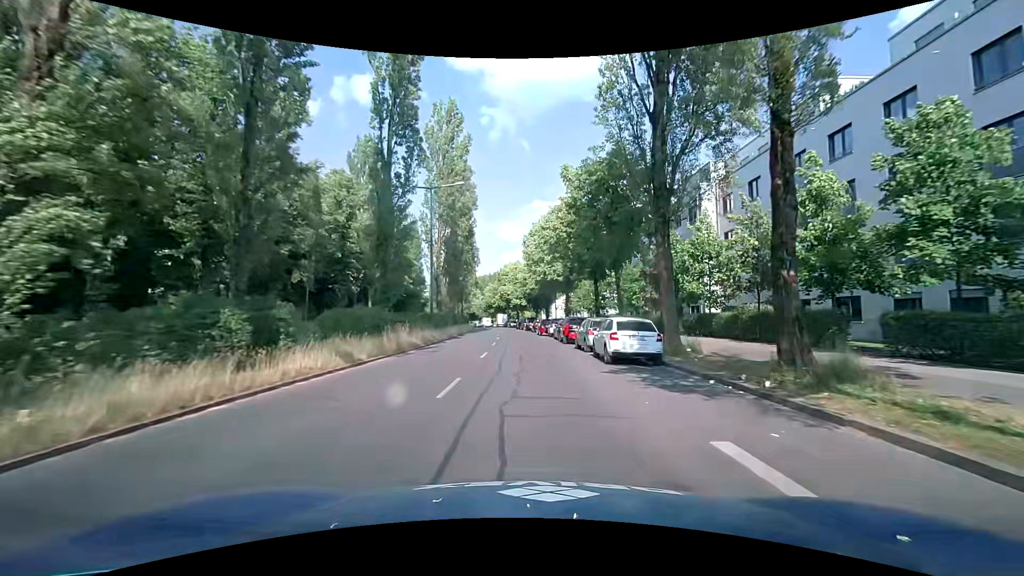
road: secondary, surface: asphalt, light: Day
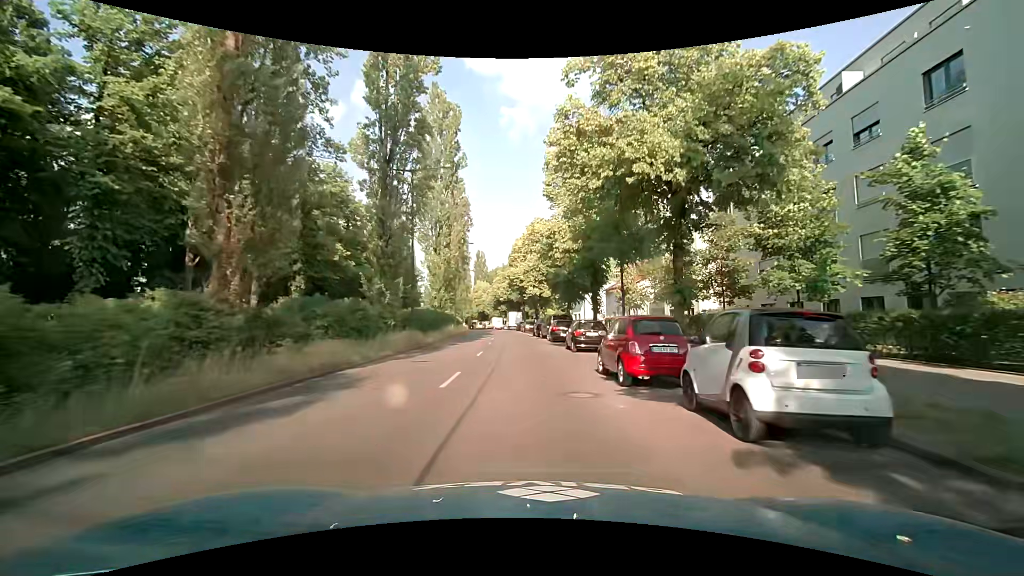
(-0.6, +34.6) m; -3°
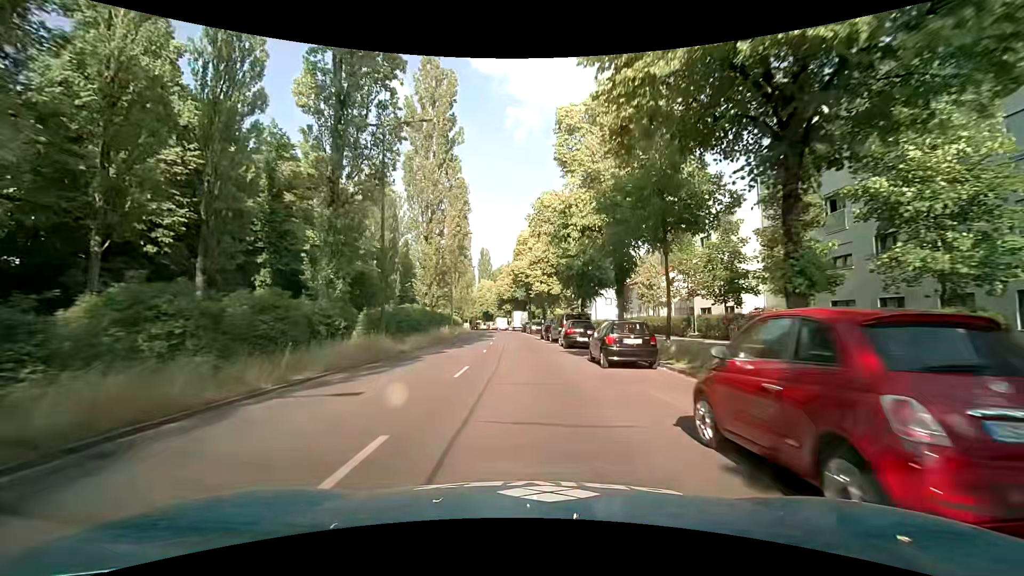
(0.0, +7.2) m; -1°
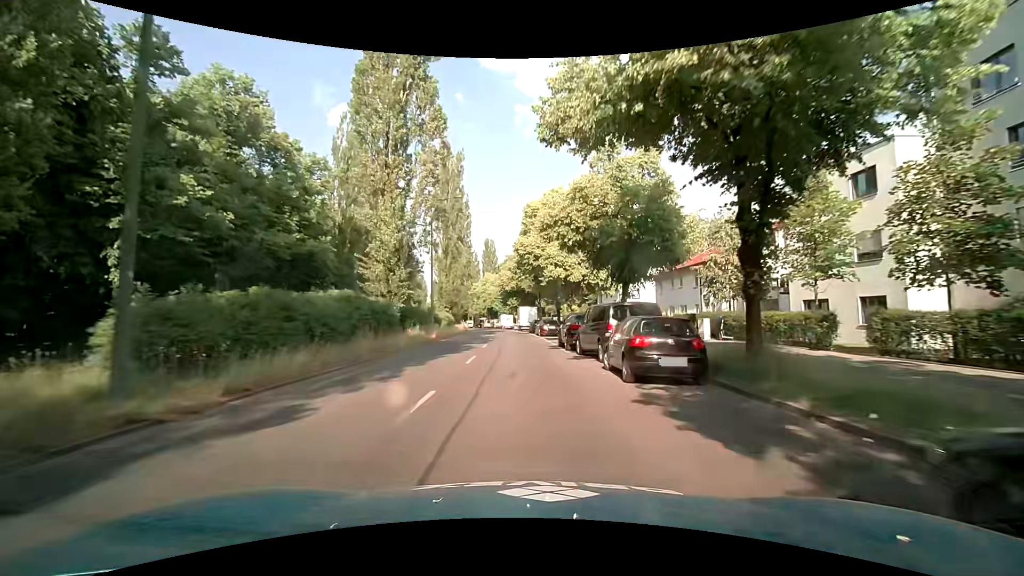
(0.0, +14.6) m; -1°
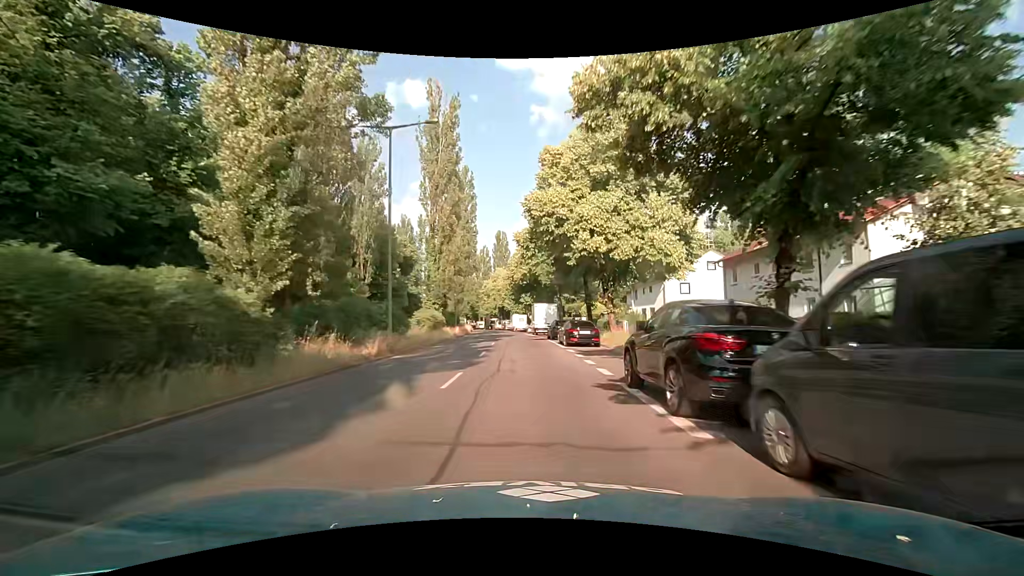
(-0.2, +14.8) m; -1°
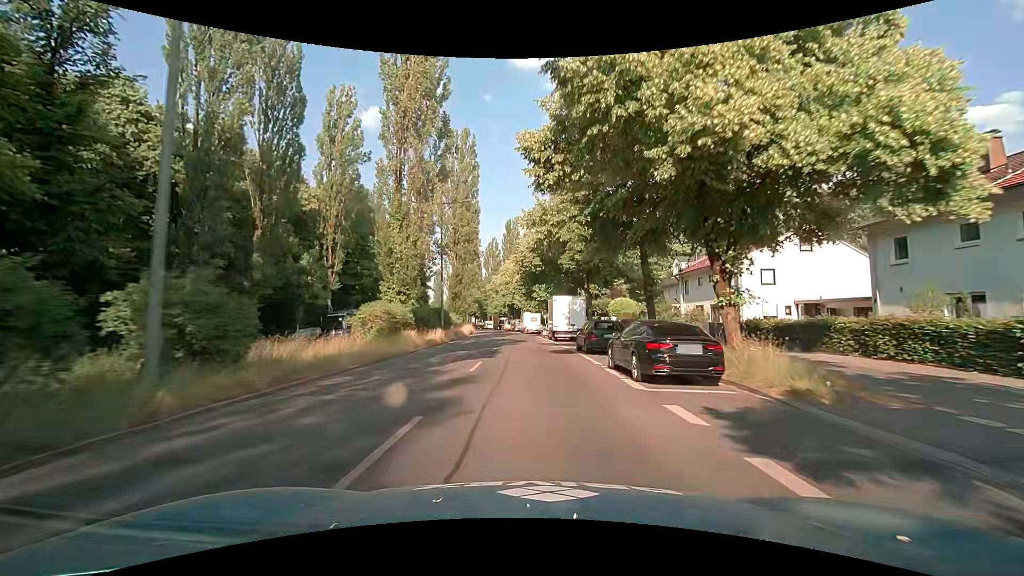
(-0.4, +15.0) m; -2°
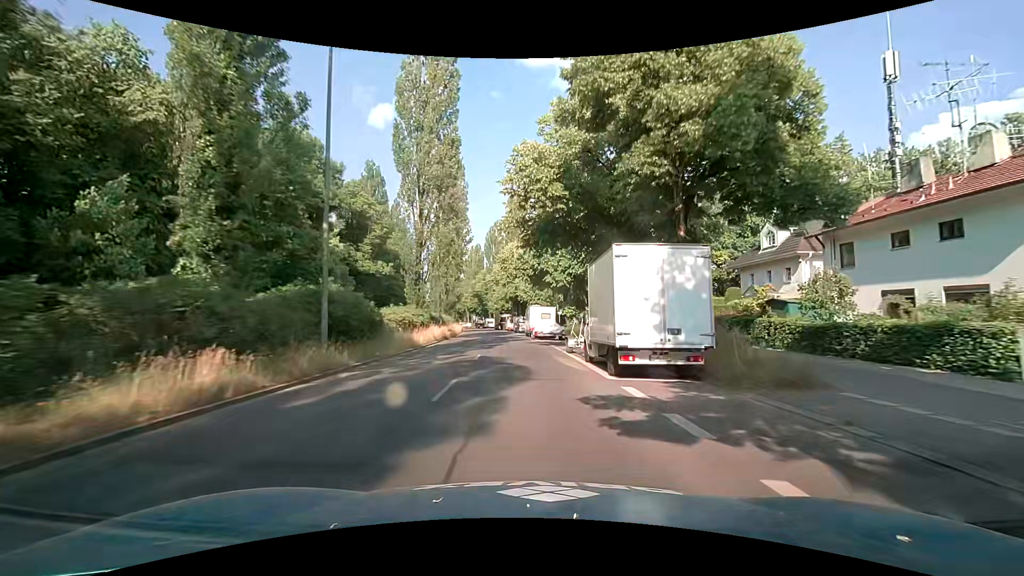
(-0.3, +22.7) m; 0°
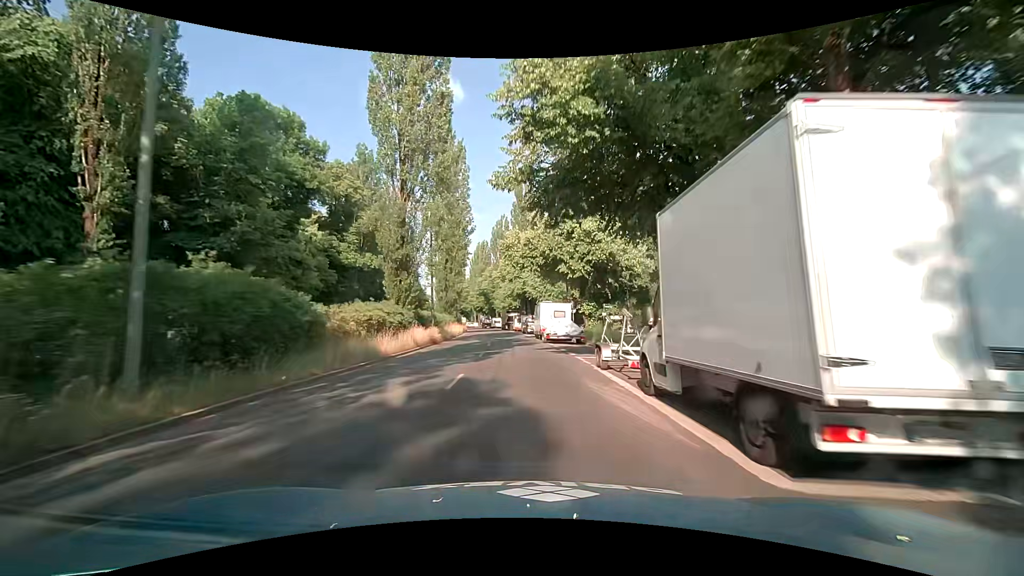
(-0.1, +7.7) m; -2°
(0, +10) (-1, +20) (-1, +30) (-2, +40) (-2, +50) (-3, +60) (-4, +70) (-5, +80) (-7, +90) (-8, +100) m
